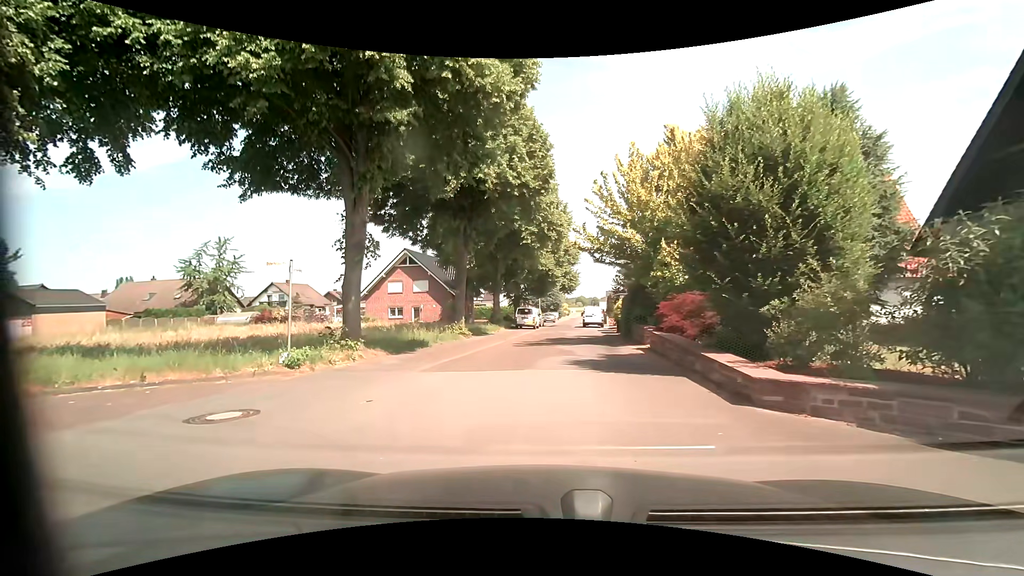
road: residential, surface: asphalt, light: Day
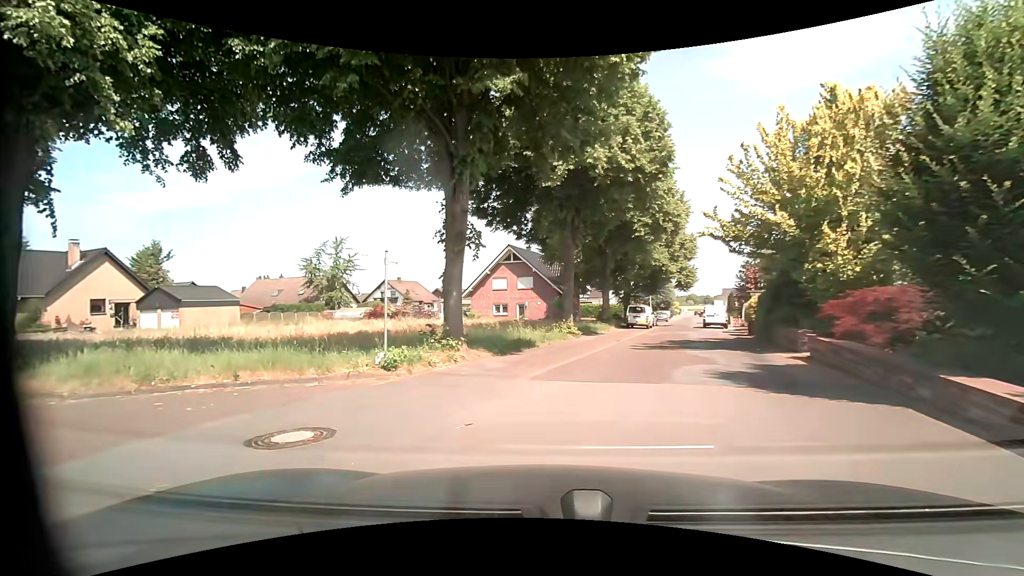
(-0.1, +2.0) m; -10°
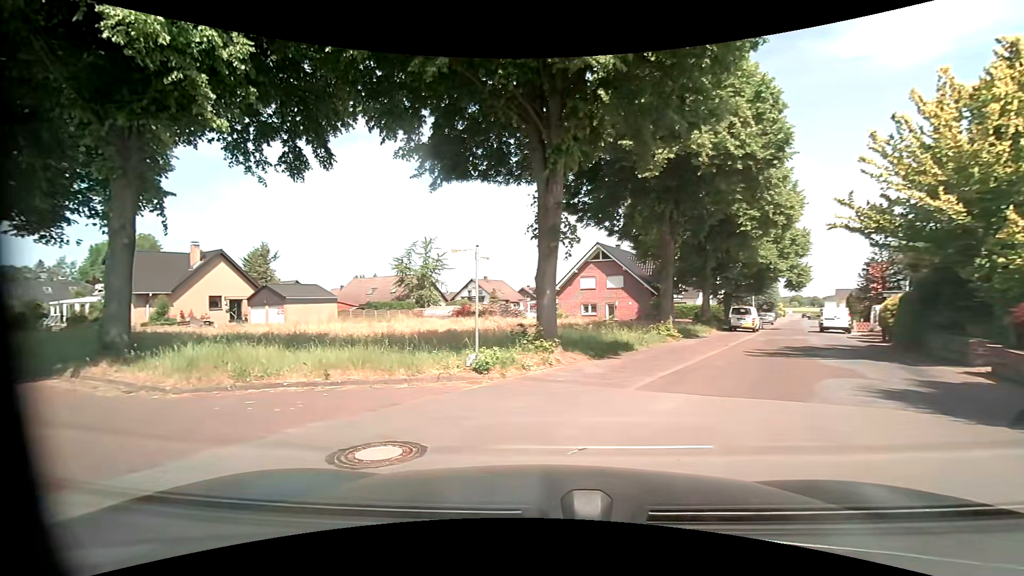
(-0.1, +1.1) m; -9°
